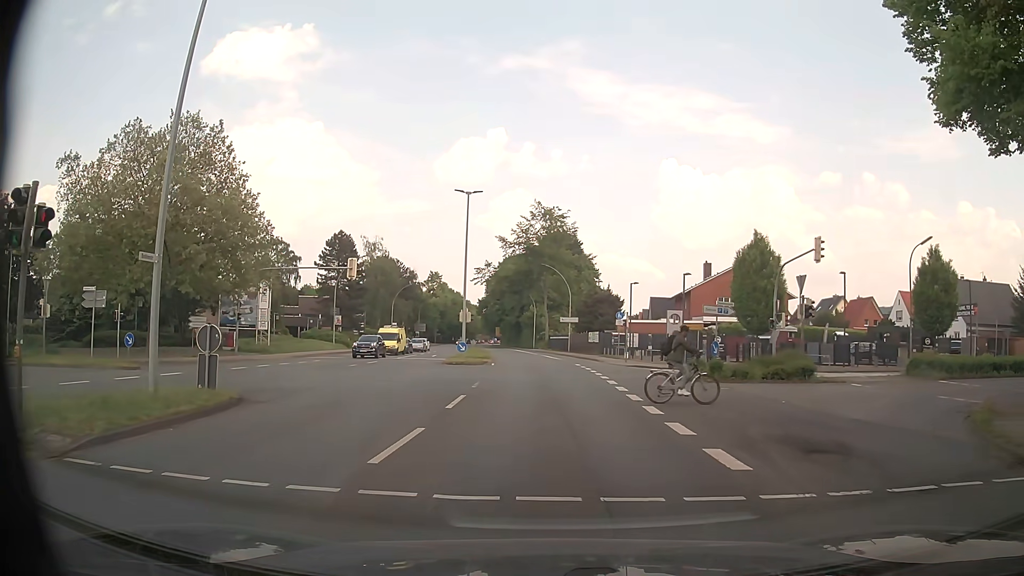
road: primary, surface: asphalt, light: Day
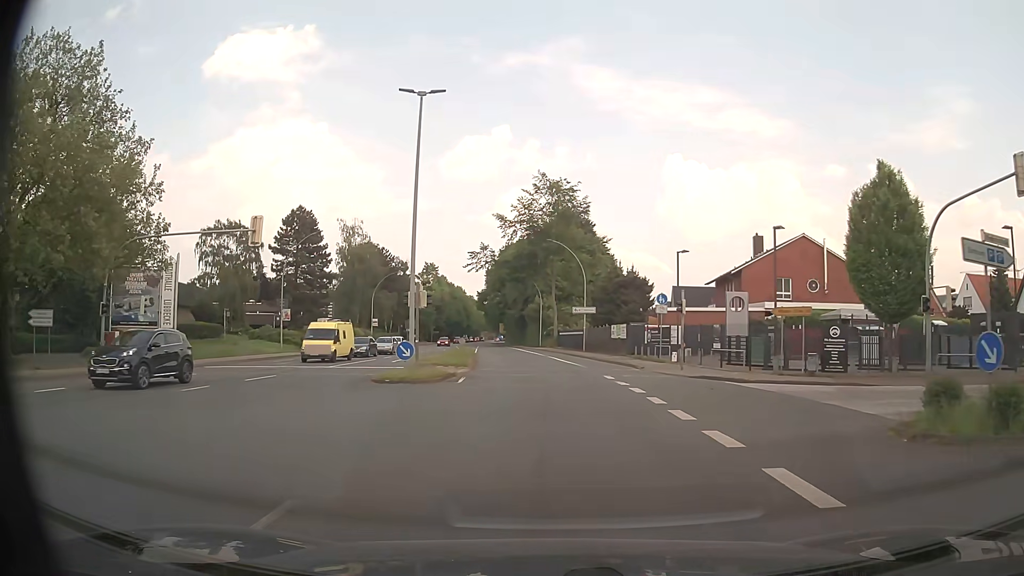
(-0.1, +17.6) m; -1°
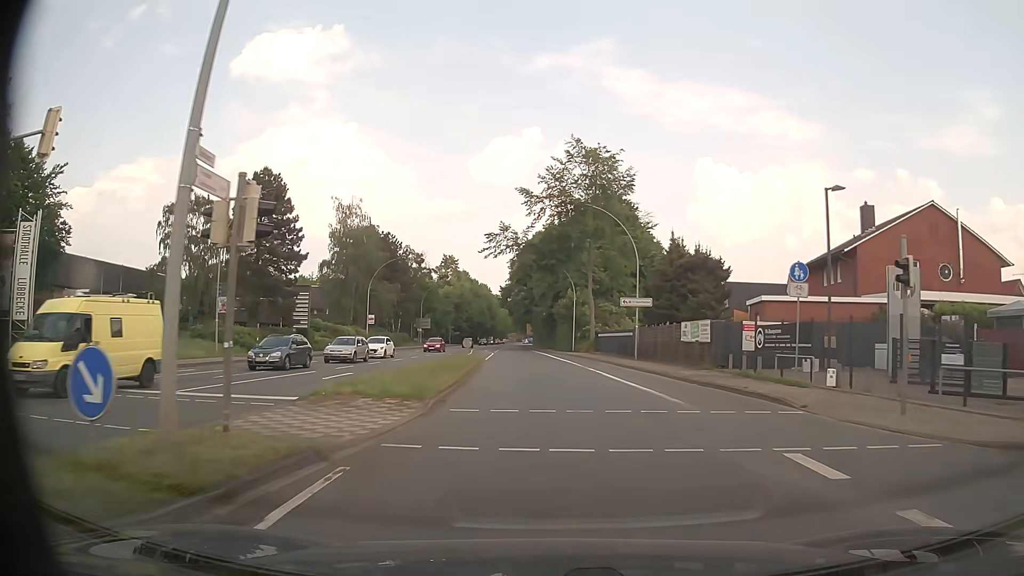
(-0.3, +17.0) m; -2°
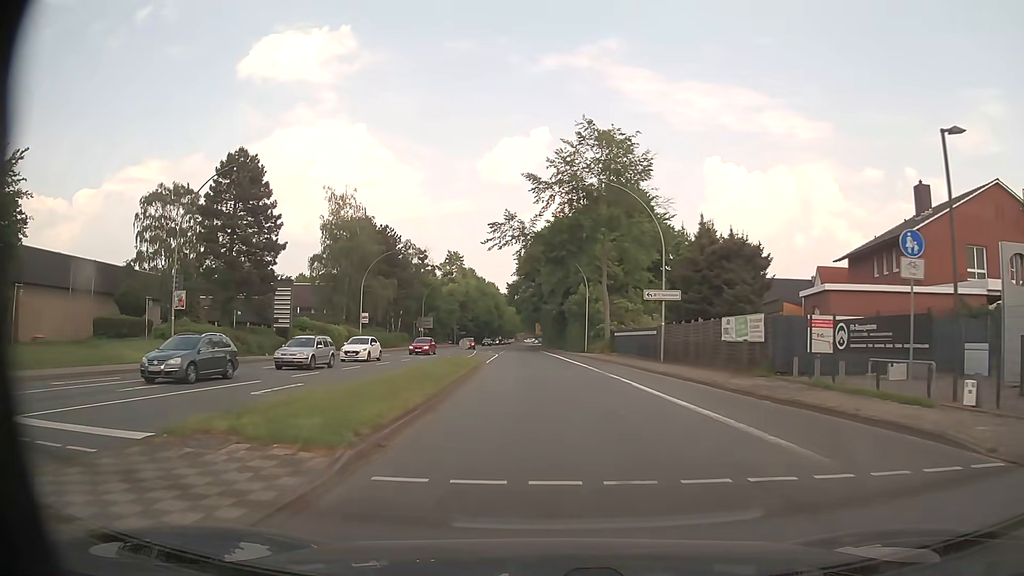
(-0.1, +6.5) m; -1°
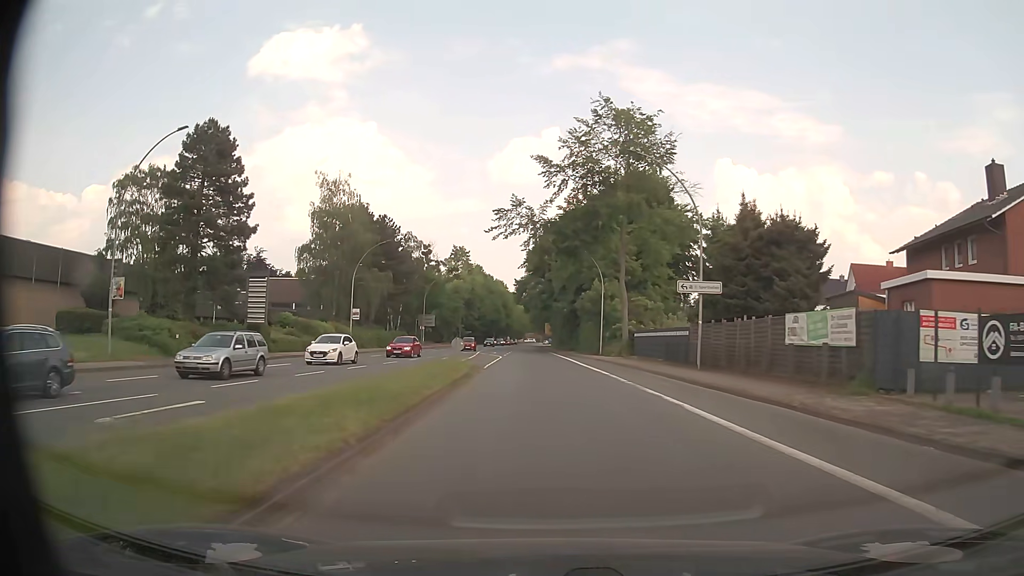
(-0.1, +6.8) m; -1°
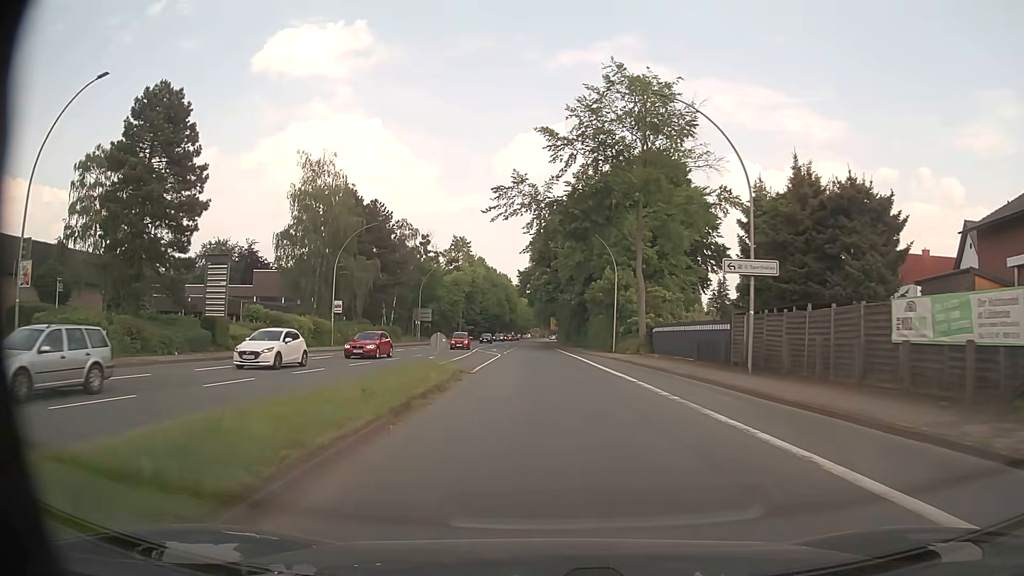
(0.0, +7.1) m; 0°
